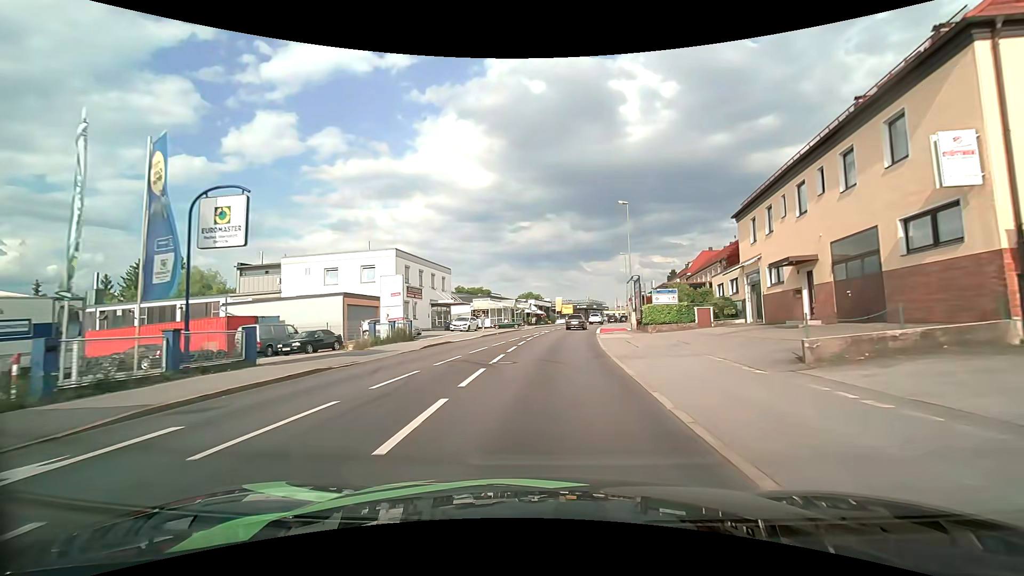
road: tertiary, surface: asphalt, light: Day
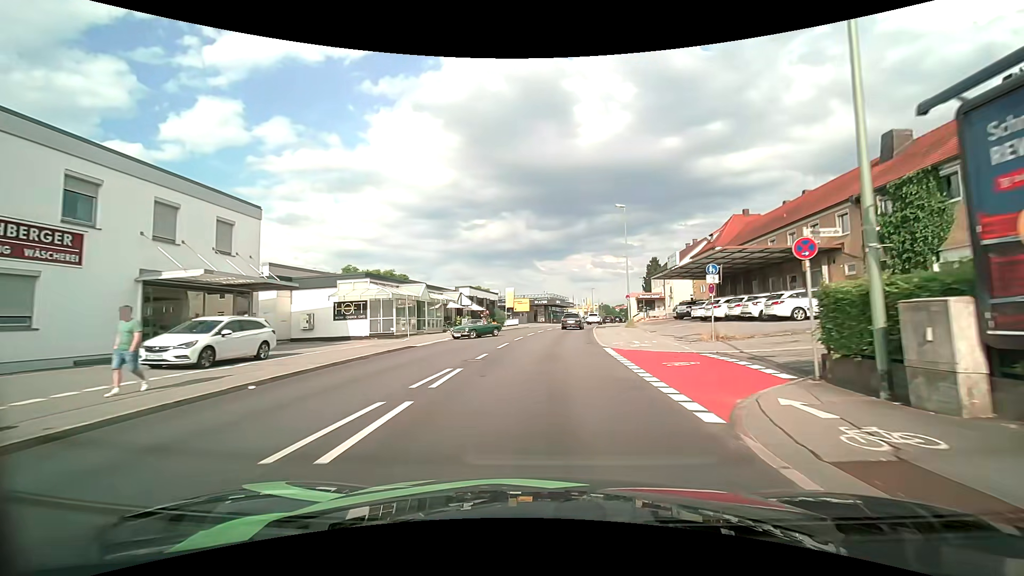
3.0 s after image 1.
(+1.5, +32.2) m; +5°
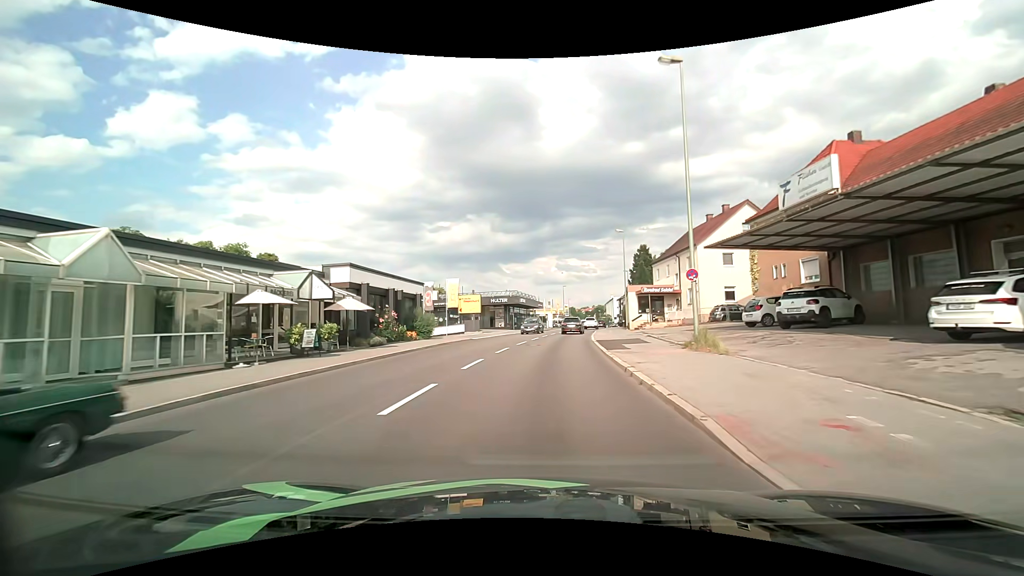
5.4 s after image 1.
(+0.9, +24.7) m; +4°
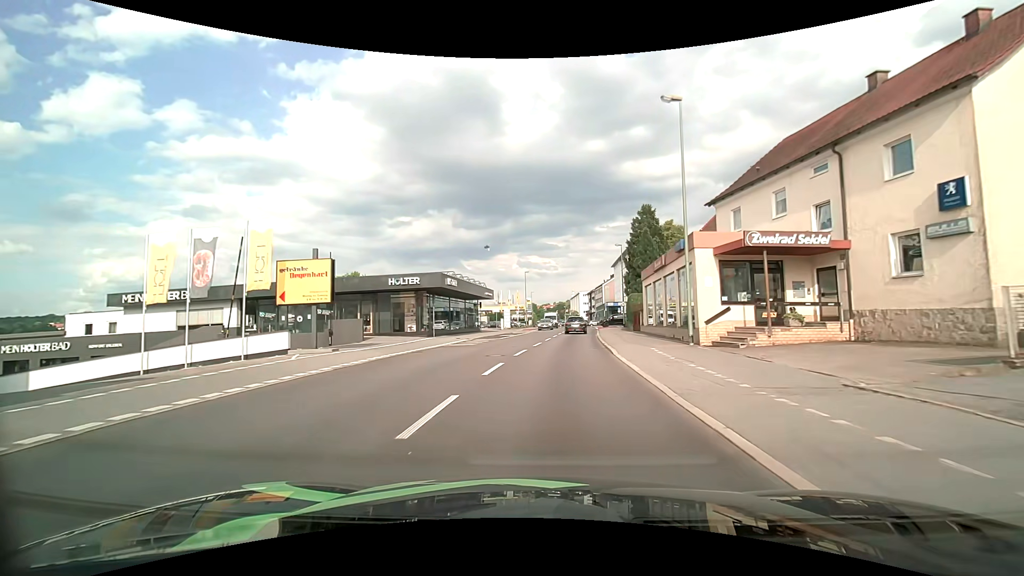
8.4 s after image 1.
(+1.3, +31.3) m; +4°
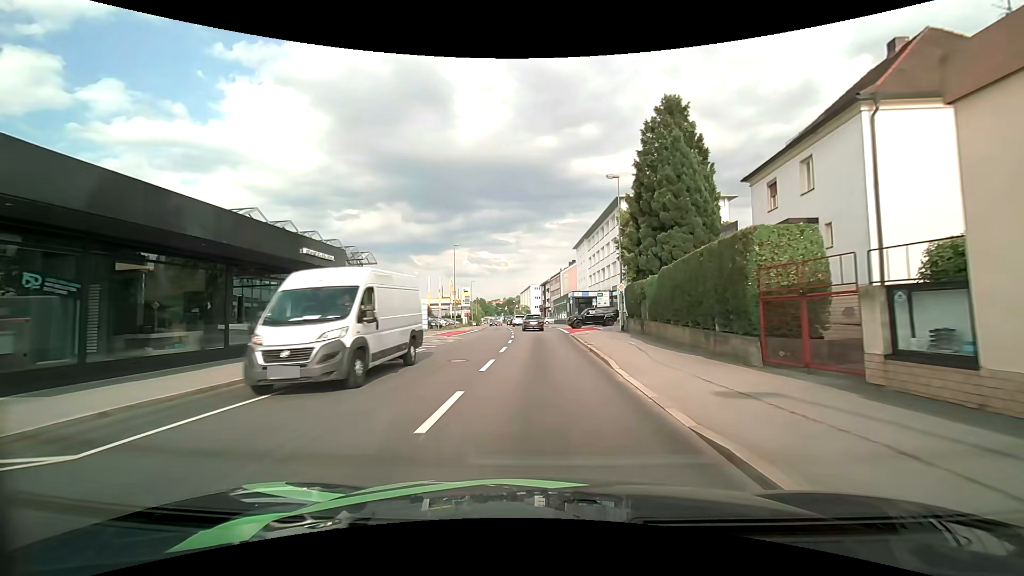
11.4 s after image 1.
(+1.7, +29.4) m; +6°
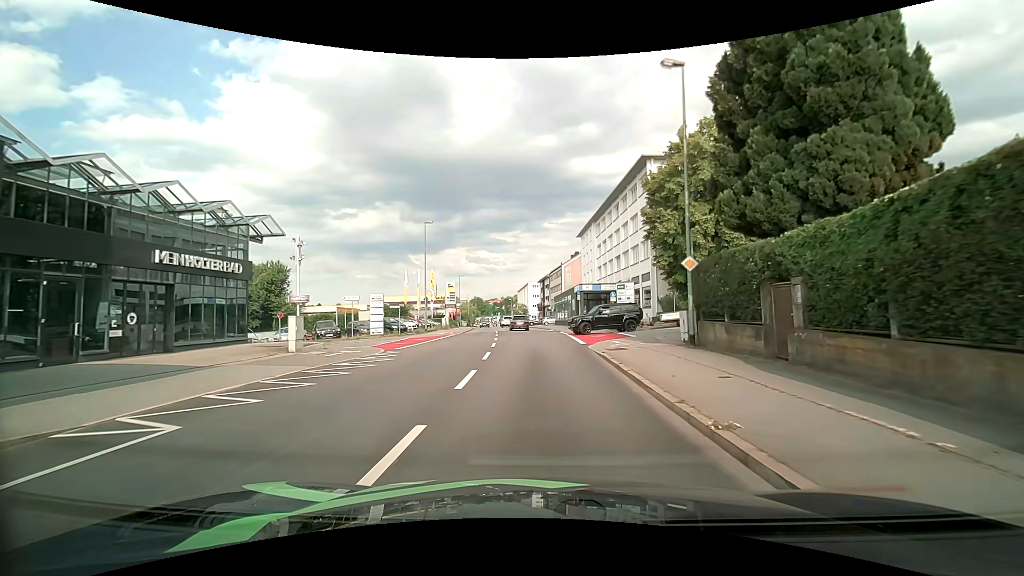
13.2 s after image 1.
(0.0, +14.5) m; 0°
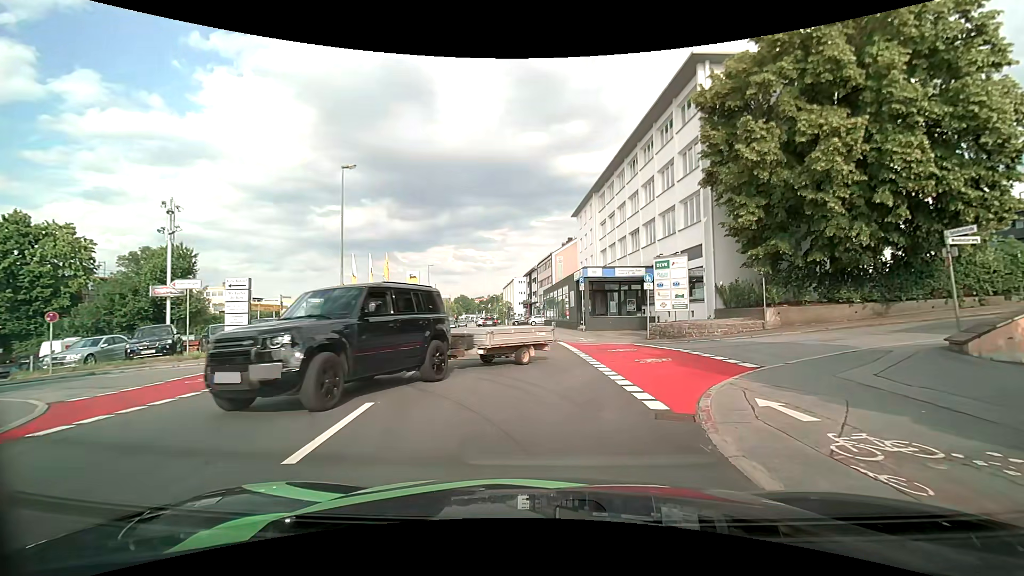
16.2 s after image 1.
(+0.1, +16.2) m; 0°
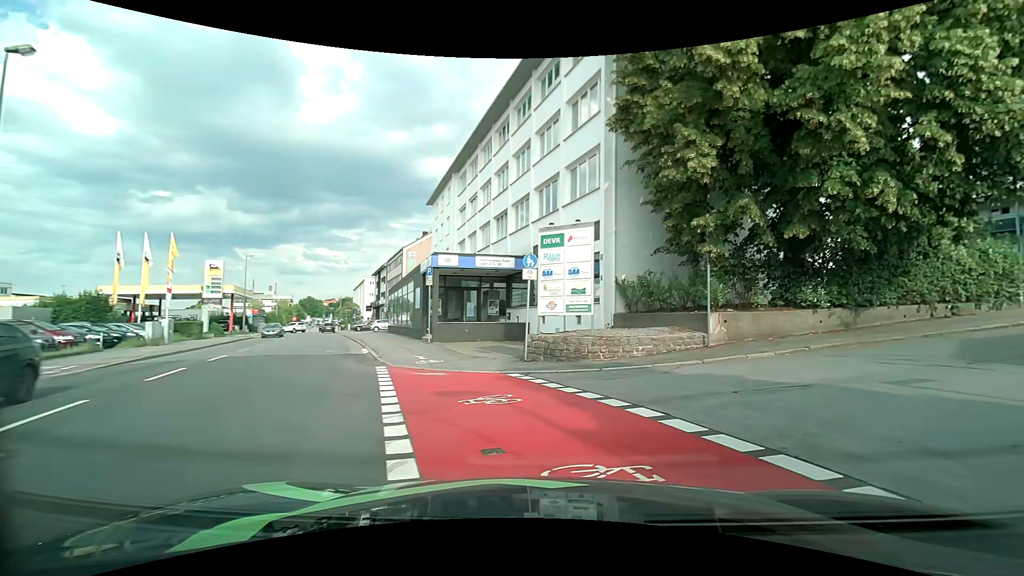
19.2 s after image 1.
(+0.9, +9.7) m; +13°
